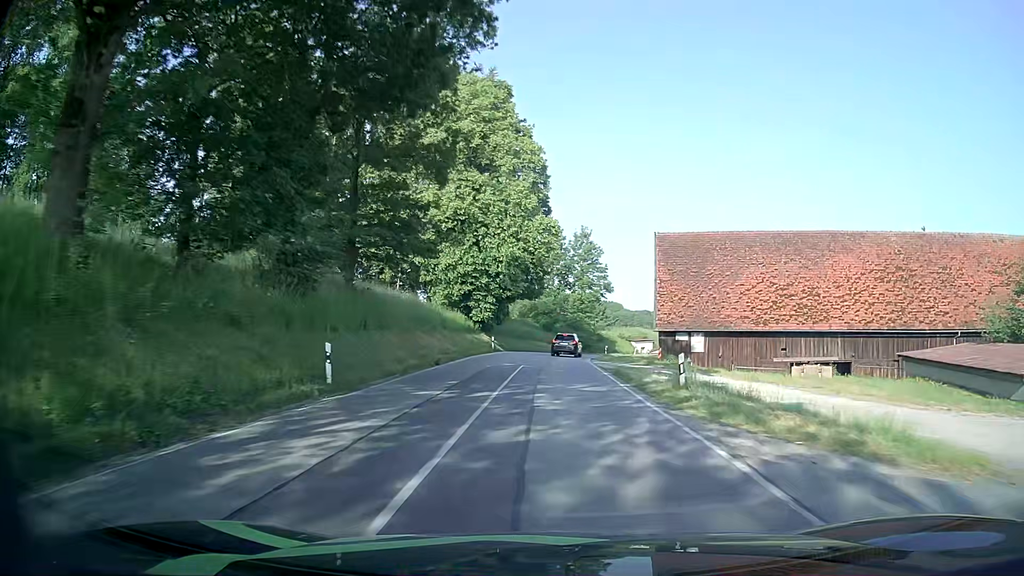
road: secondary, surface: asphalt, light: Day
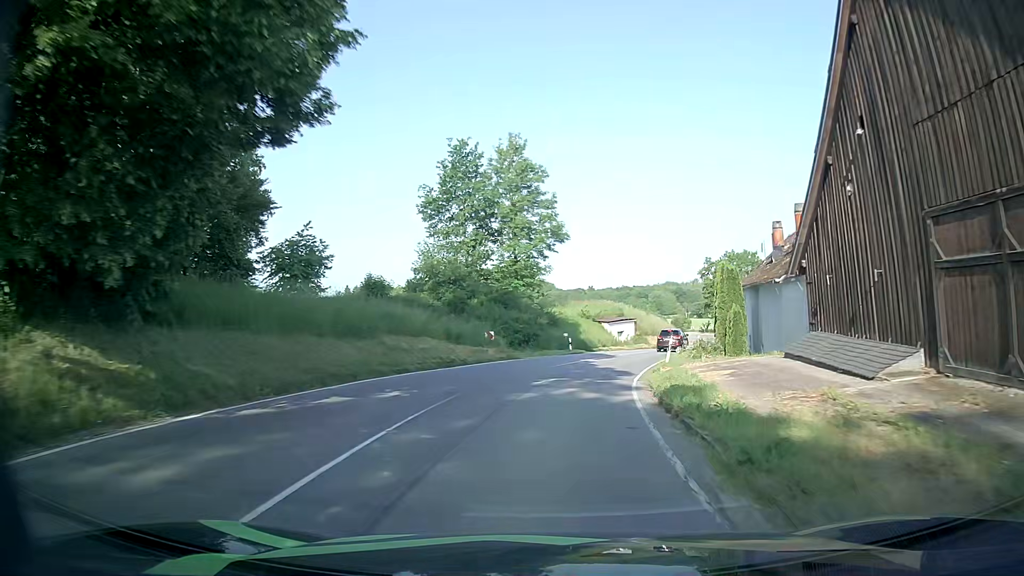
(+1.3, +43.6) m; +6°
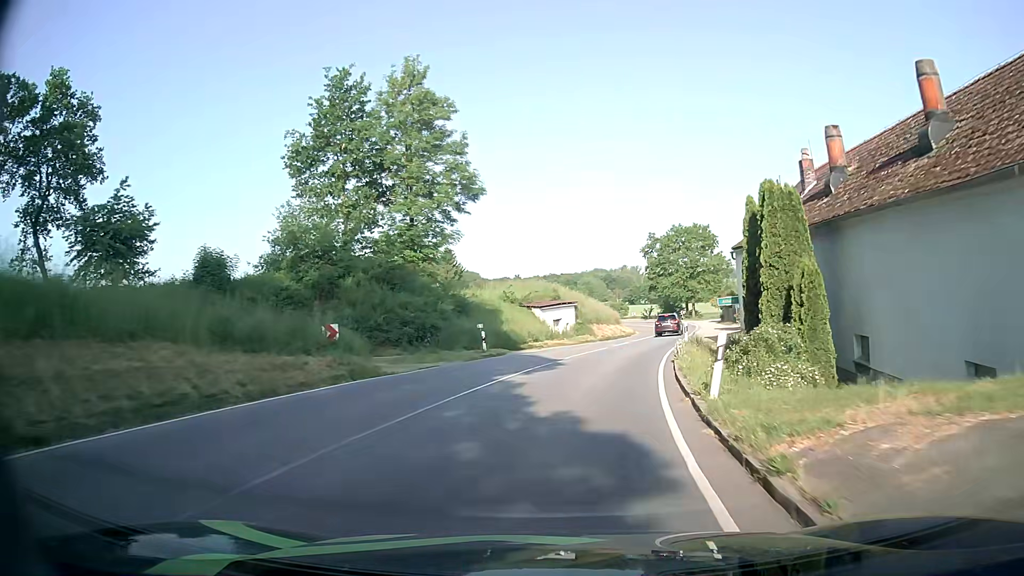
(+0.8, +16.8) m; +6°
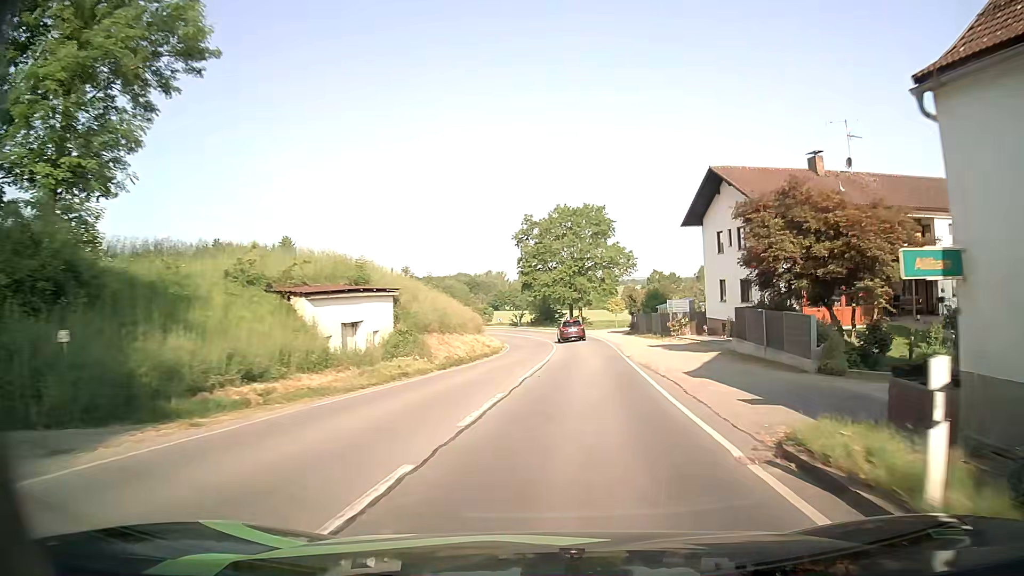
(+2.3, +25.8) m; +11°
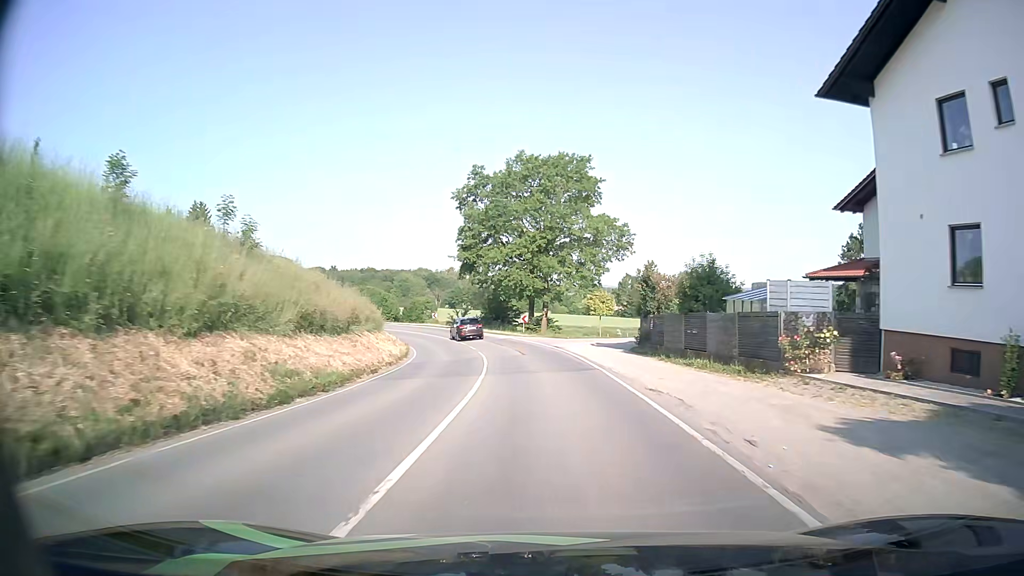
(+1.1, +26.7) m; +3°
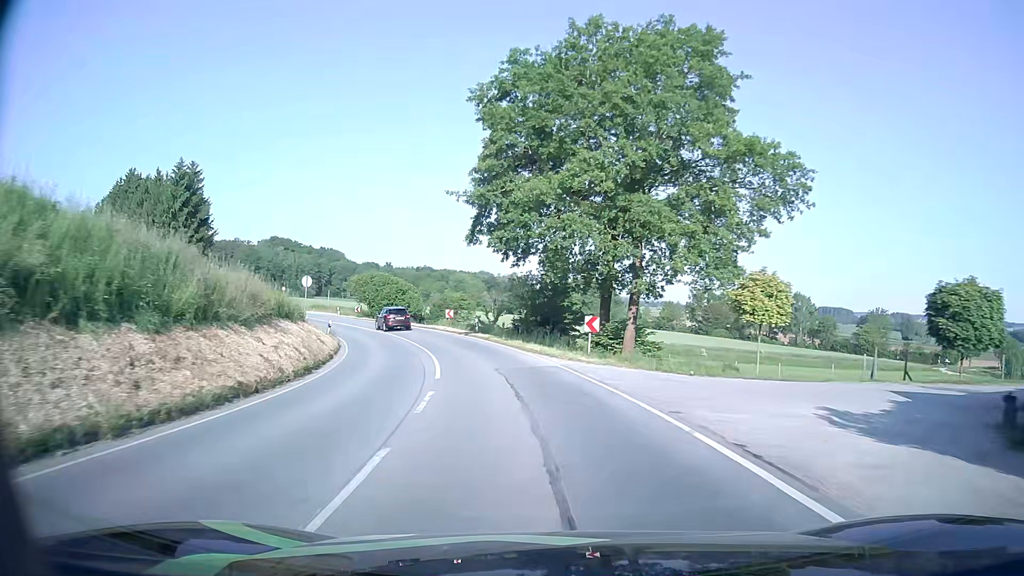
(-0.8, +26.8) m; -5°
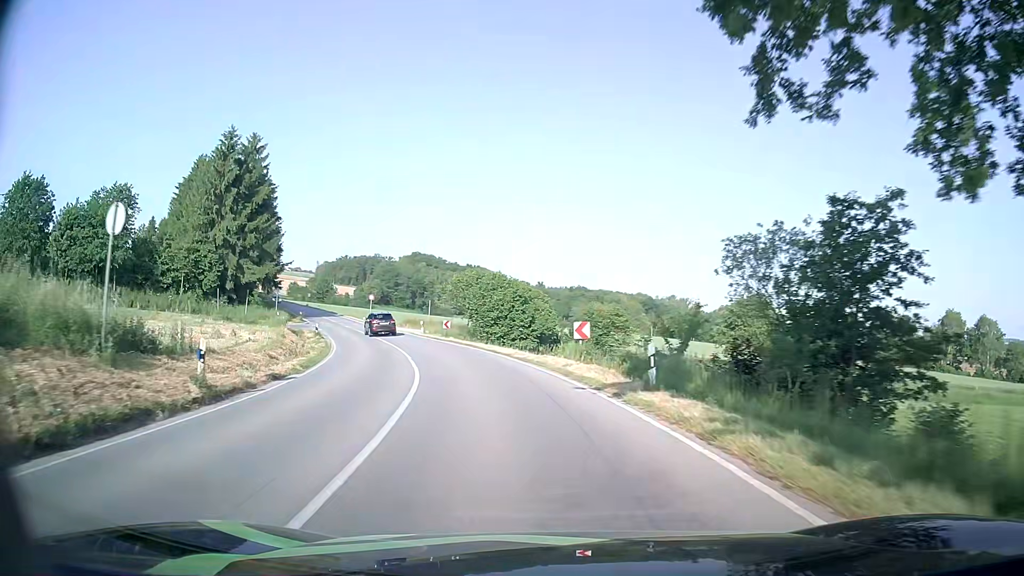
(-2.7, +26.8) m; -13°
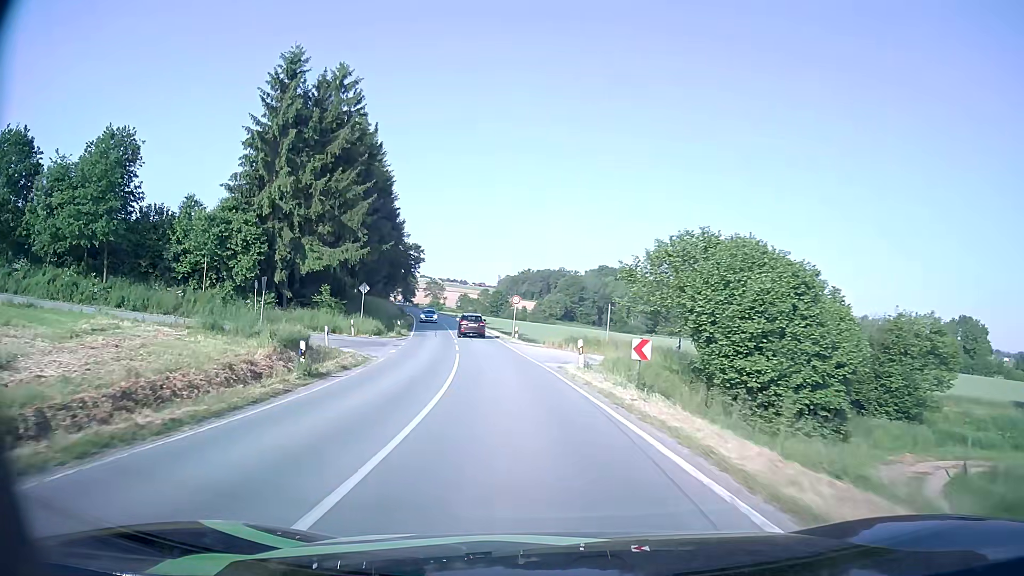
(-4.0, +28.1) m; -16°
